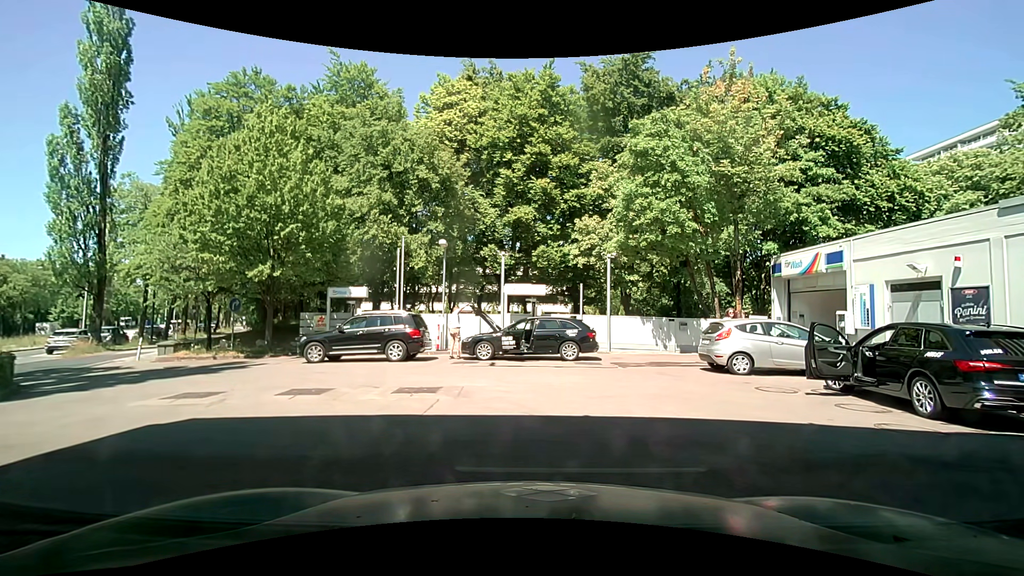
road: service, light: Day
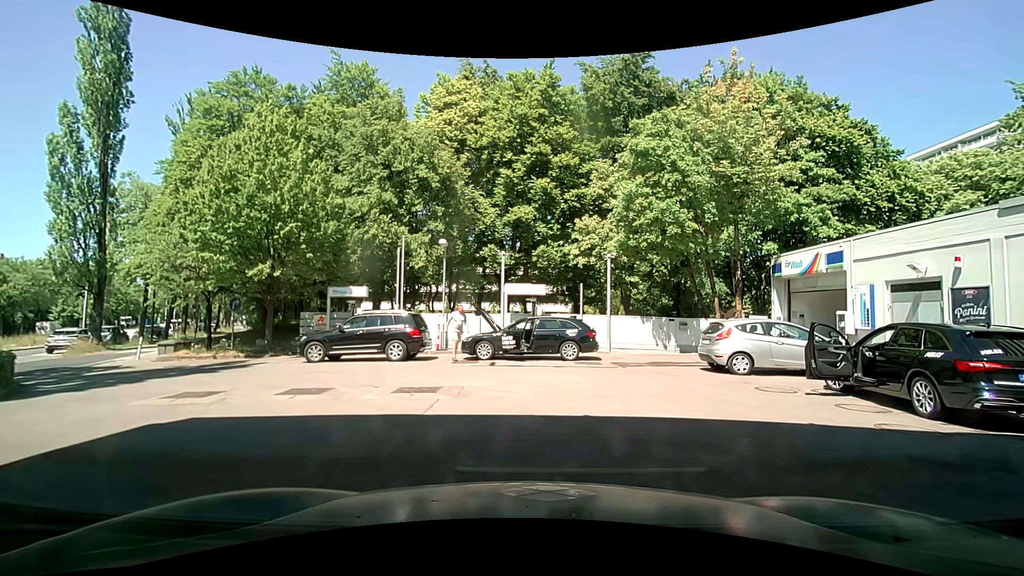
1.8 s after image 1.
(0.0, 0.0) m; 0°
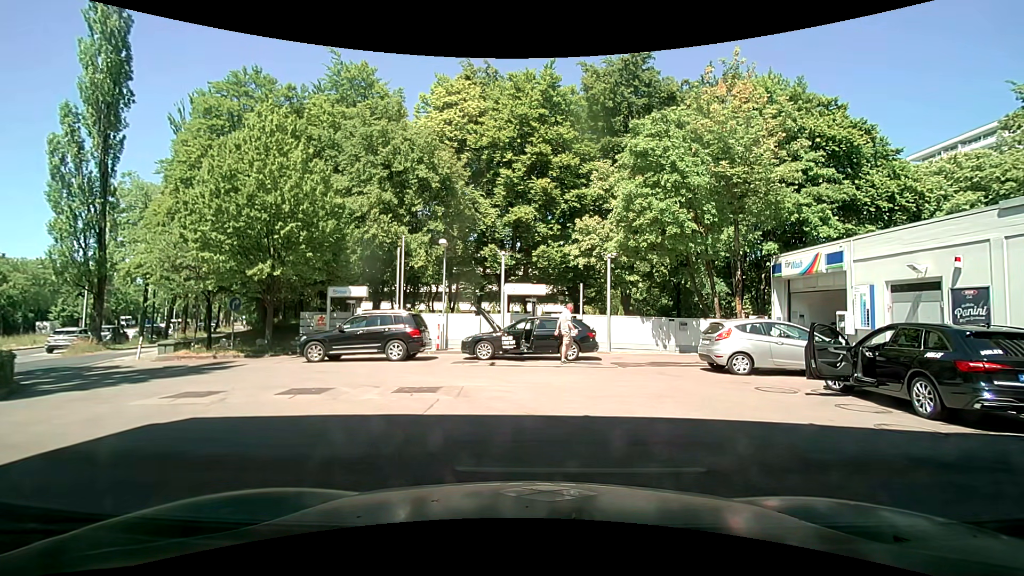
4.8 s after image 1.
(0.0, +0.1) m; 0°
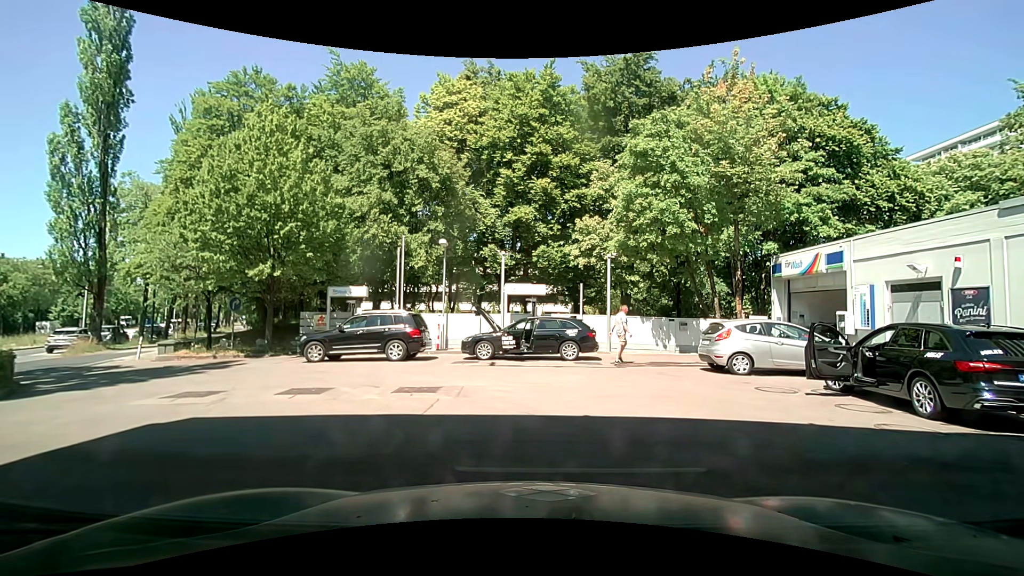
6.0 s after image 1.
(0.0, 0.0) m; 0°
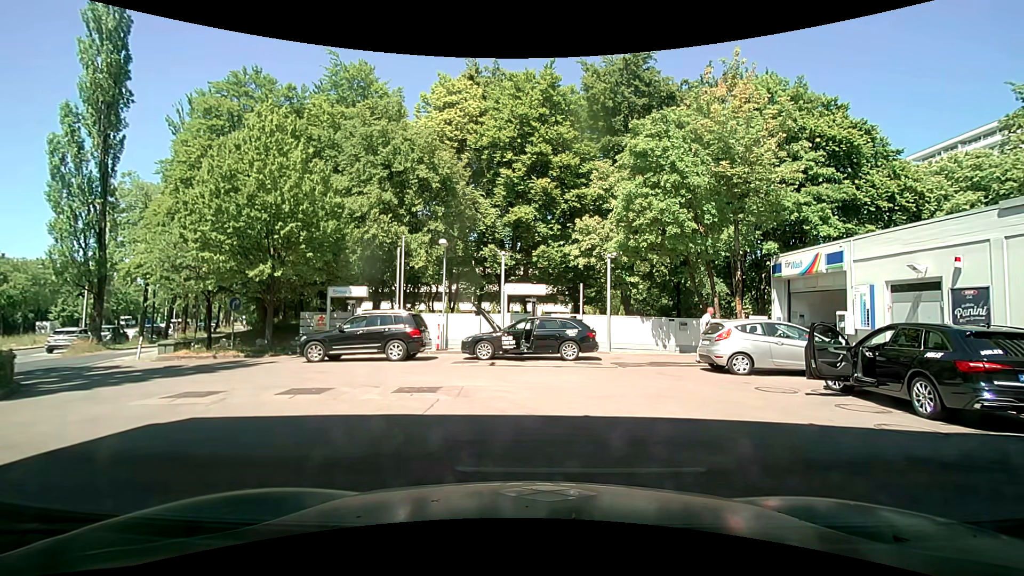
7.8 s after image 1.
(0.0, 0.0) m; 0°
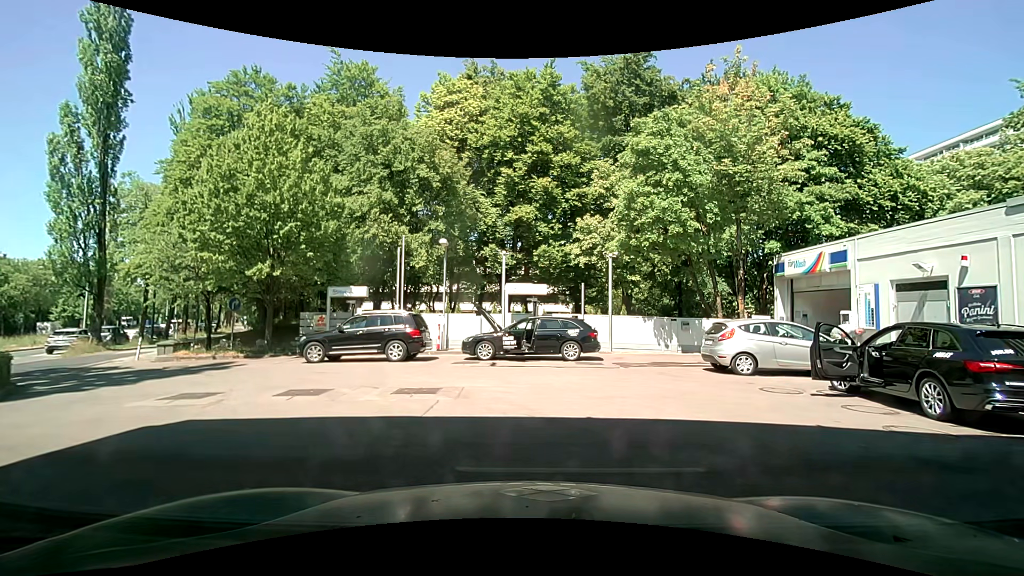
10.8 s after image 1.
(0.0, +0.1) m; 0°
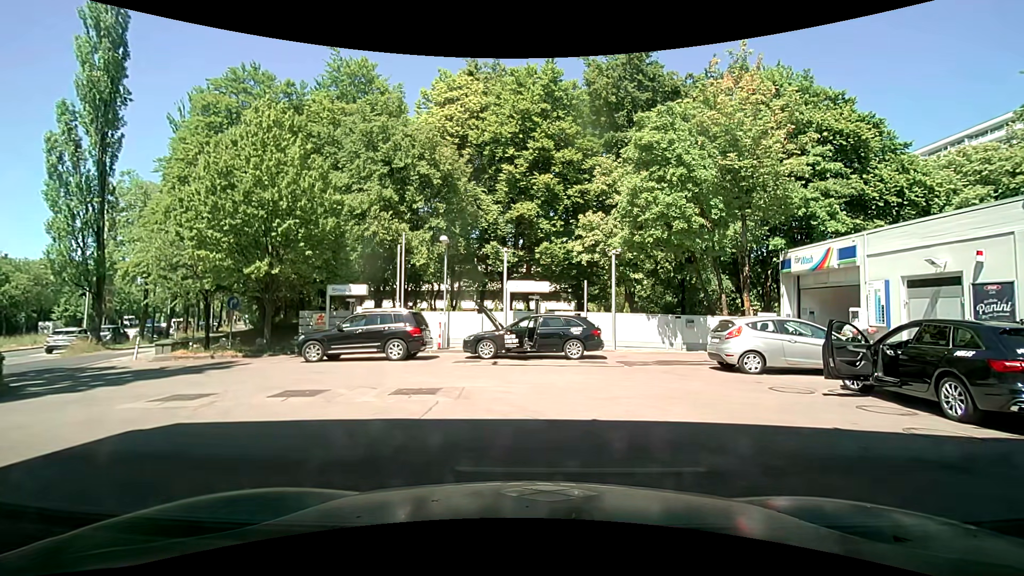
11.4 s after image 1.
(0.0, +0.3) m; 0°
